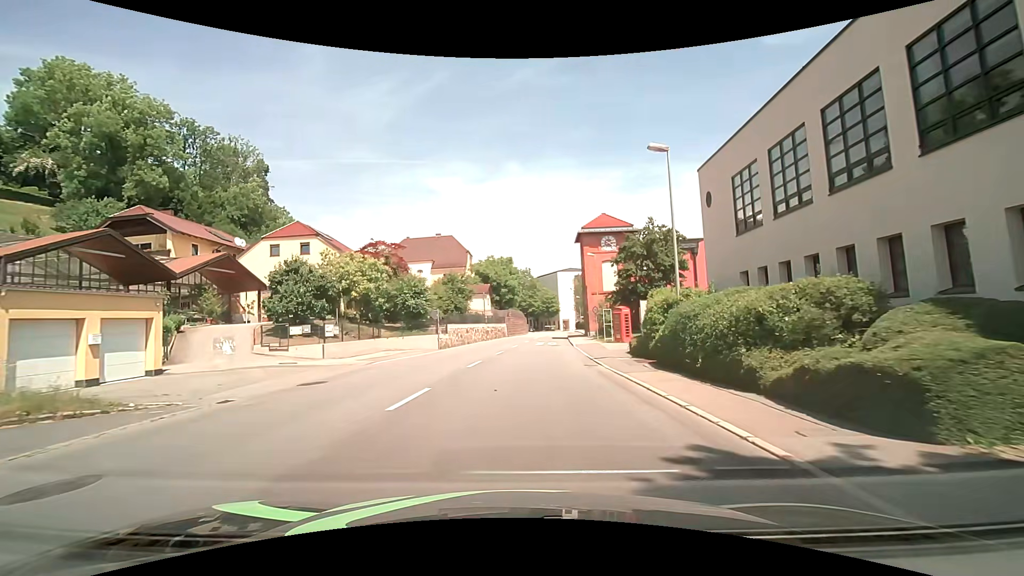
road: tertiary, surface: asphalt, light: Day
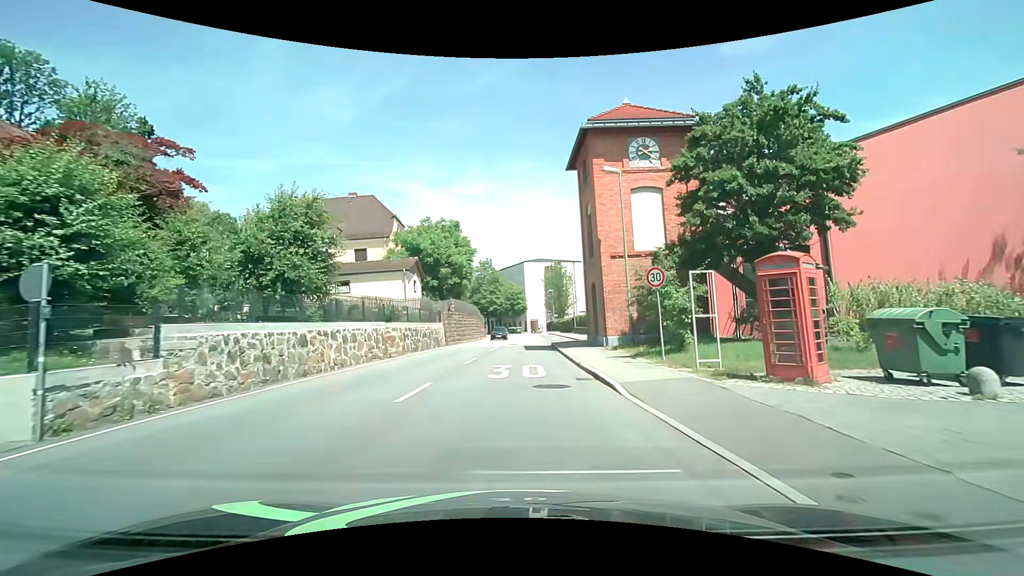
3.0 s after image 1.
(+1.5, +25.8) m; +5°
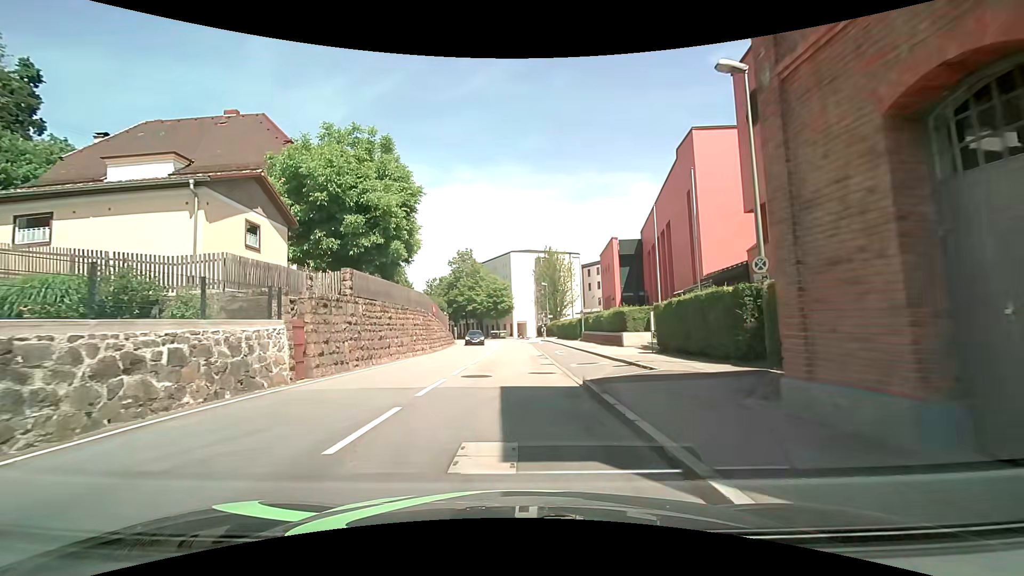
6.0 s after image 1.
(+0.4, +21.6) m; +2°
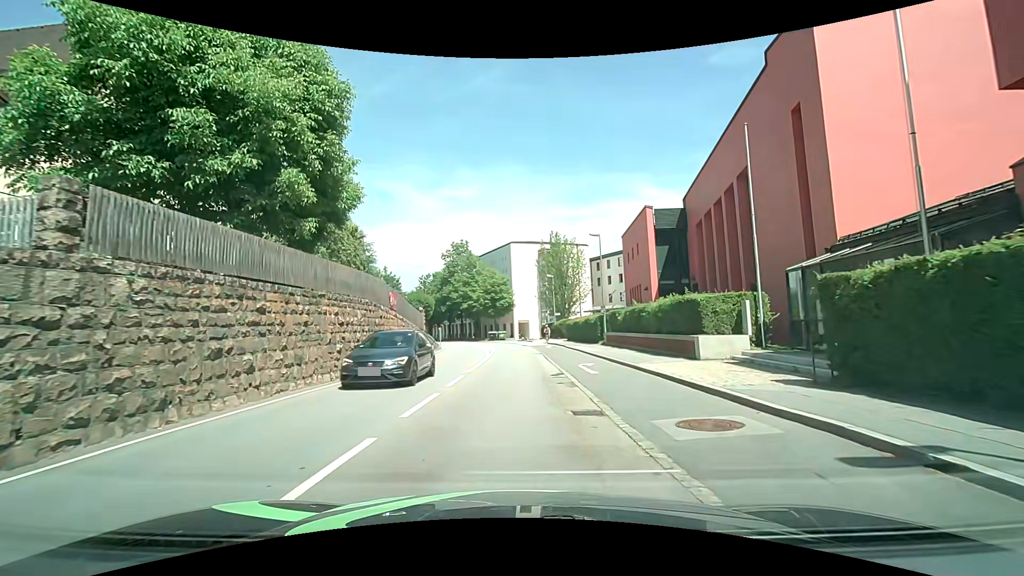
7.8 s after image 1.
(0.0, +11.3) m; 0°
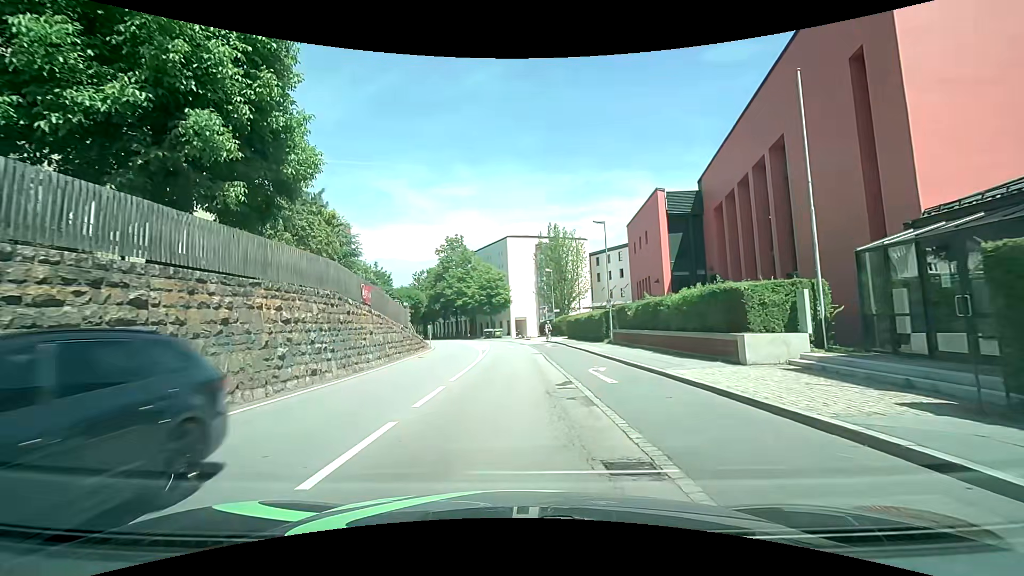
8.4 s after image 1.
(0.0, +3.5) m; 0°
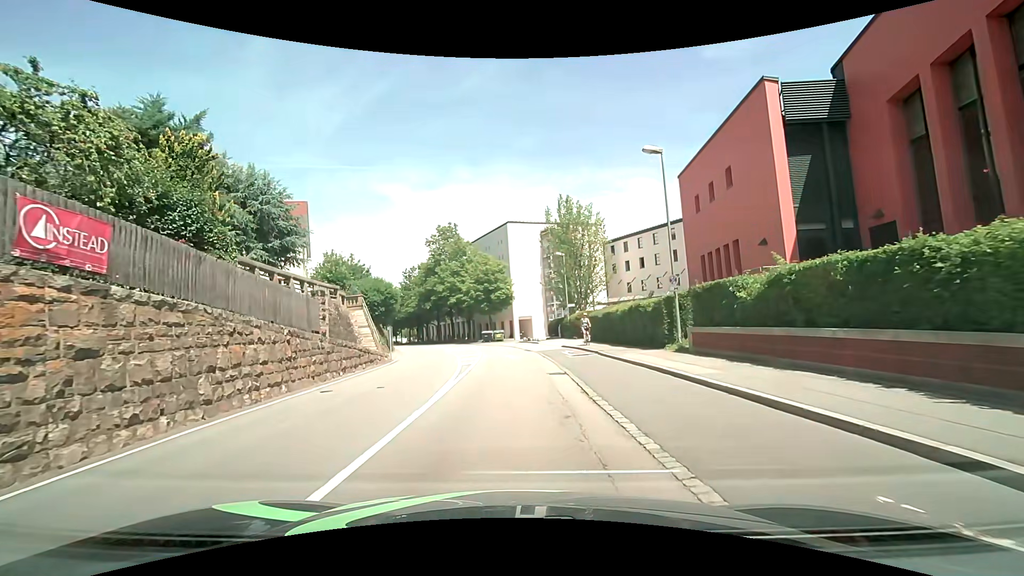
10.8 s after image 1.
(0.0, +12.9) m; -1°
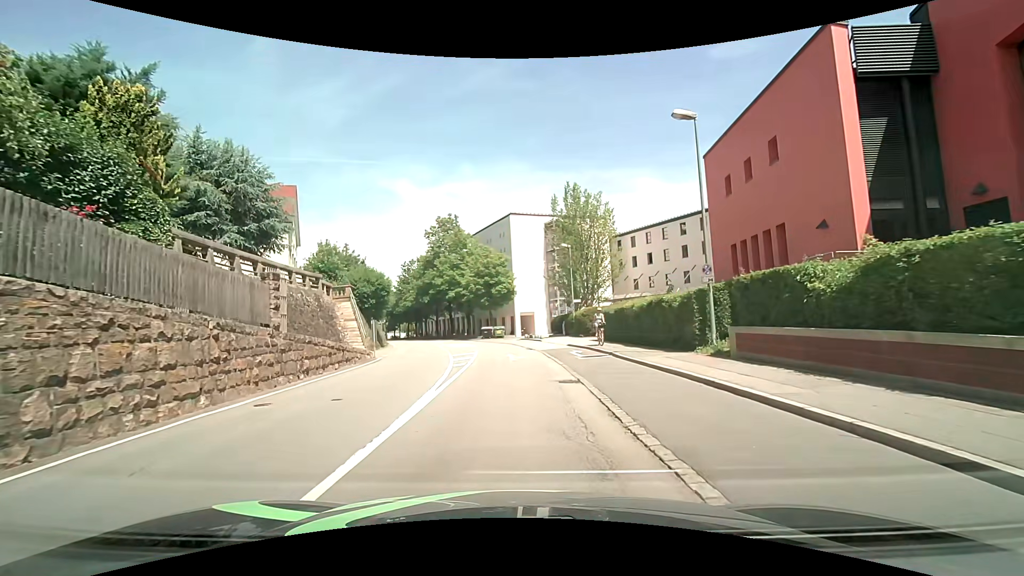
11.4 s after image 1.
(-0.1, +3.2) m; 0°
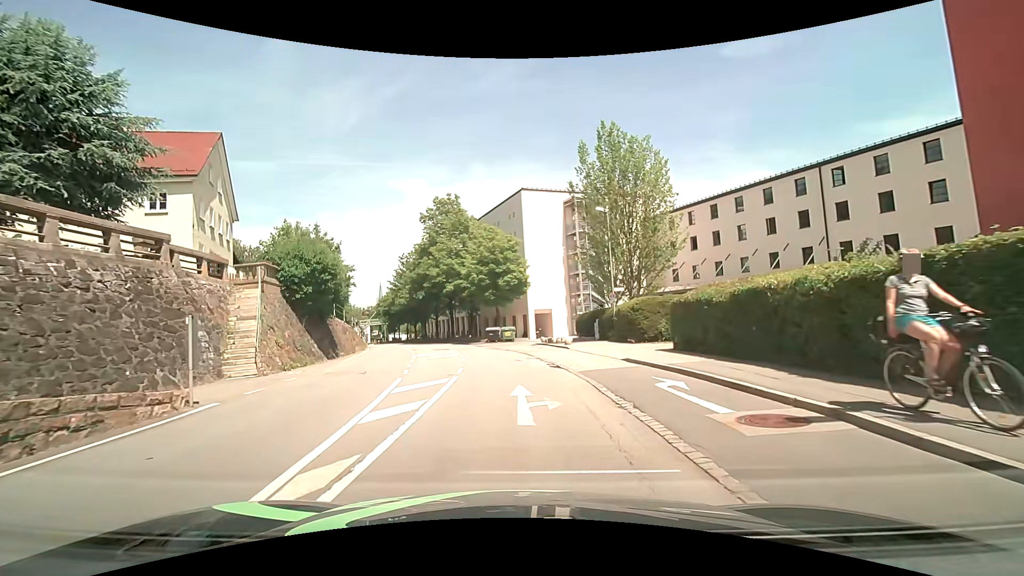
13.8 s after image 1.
(0.0, +13.4) m; 0°
(0, +10) (-1, +20) (-2, +30) (-4, +40) (-7, +49) (-11, +59) (-14, +68) (-18, +77) (-23, +86) (-27, +95) m
